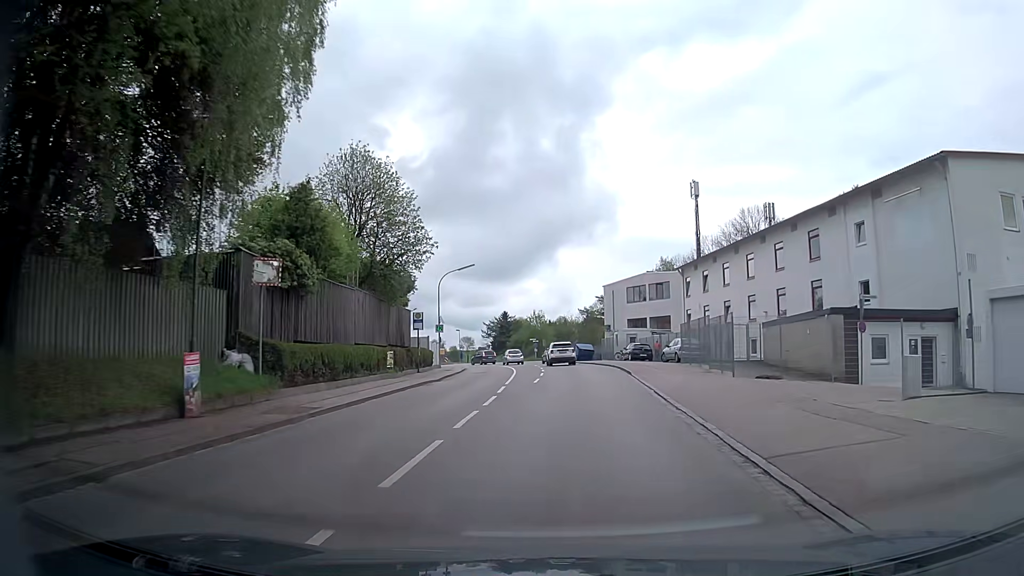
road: secondary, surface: asphalt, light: Day
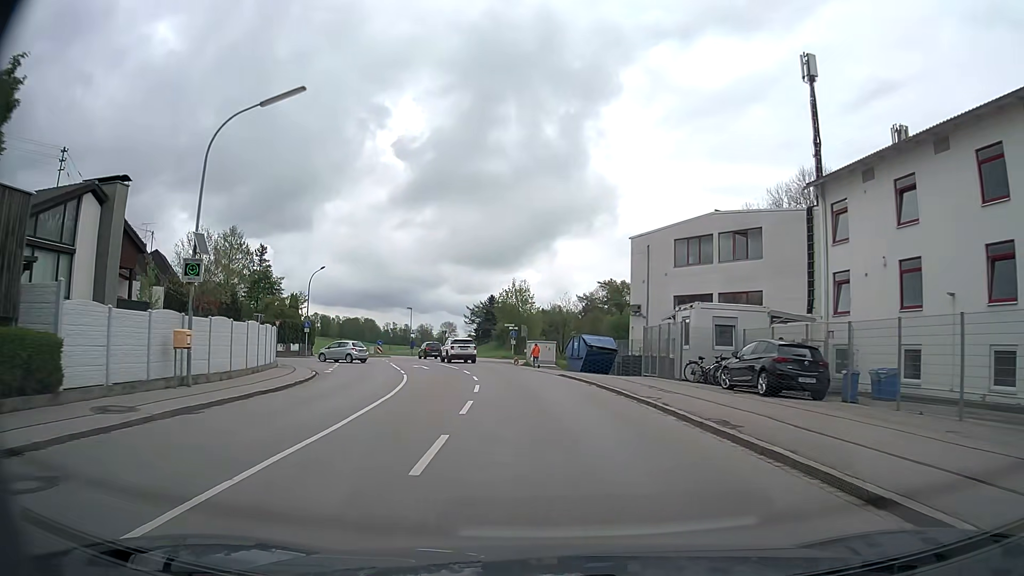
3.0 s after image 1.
(+1.2, +36.6) m; +1°
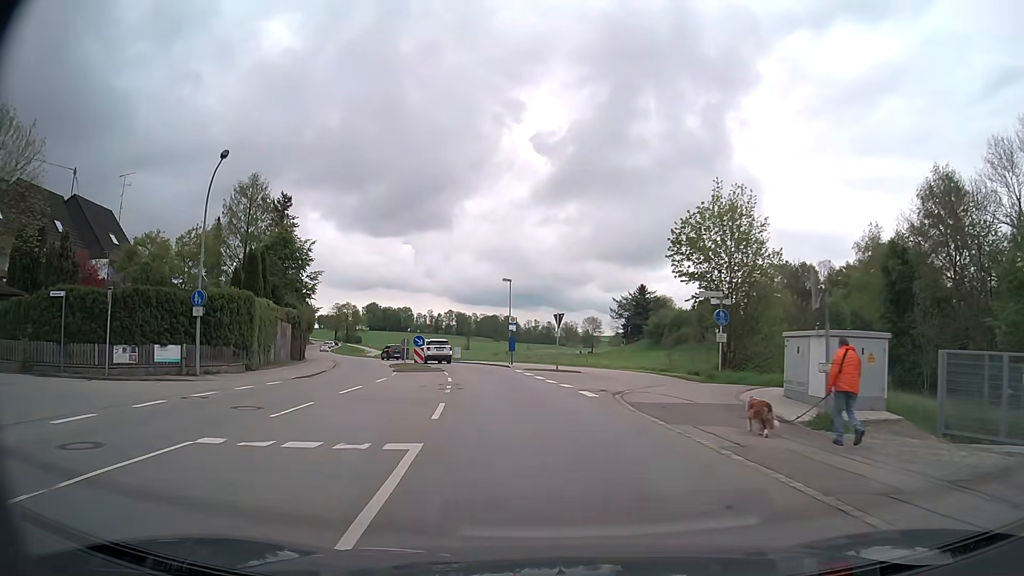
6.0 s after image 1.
(-3.5, +38.6) m; -12°
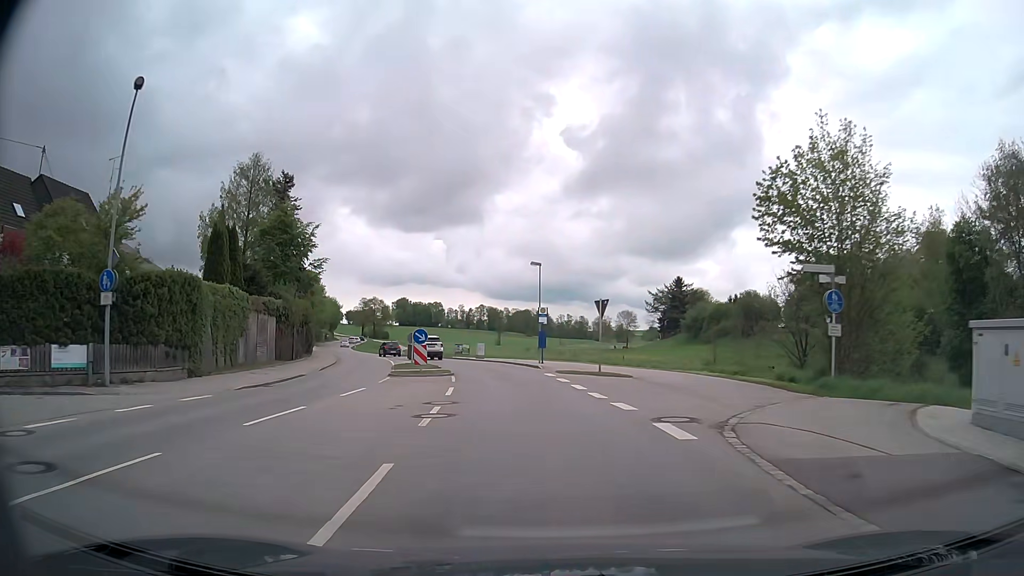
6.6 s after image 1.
(-0.1, +7.7) m; -2°
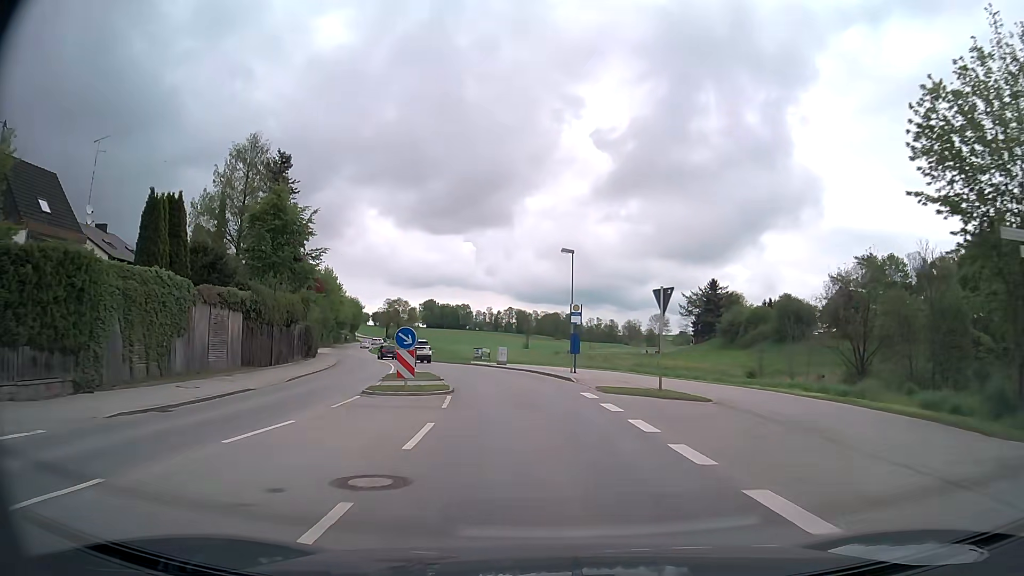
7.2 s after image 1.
(-0.2, +7.7) m; -3°
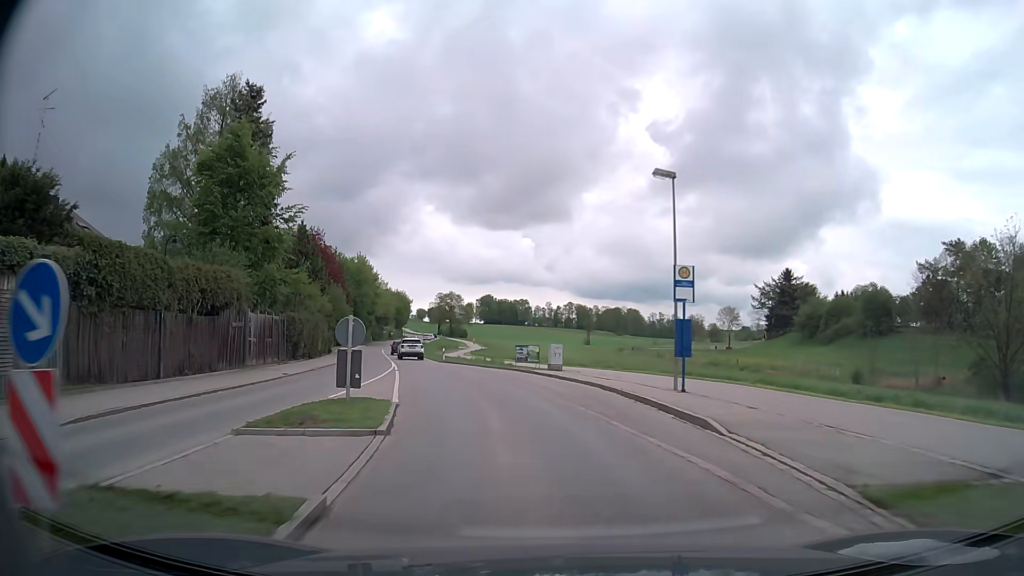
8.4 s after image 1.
(-0.5, +15.5) m; -5°
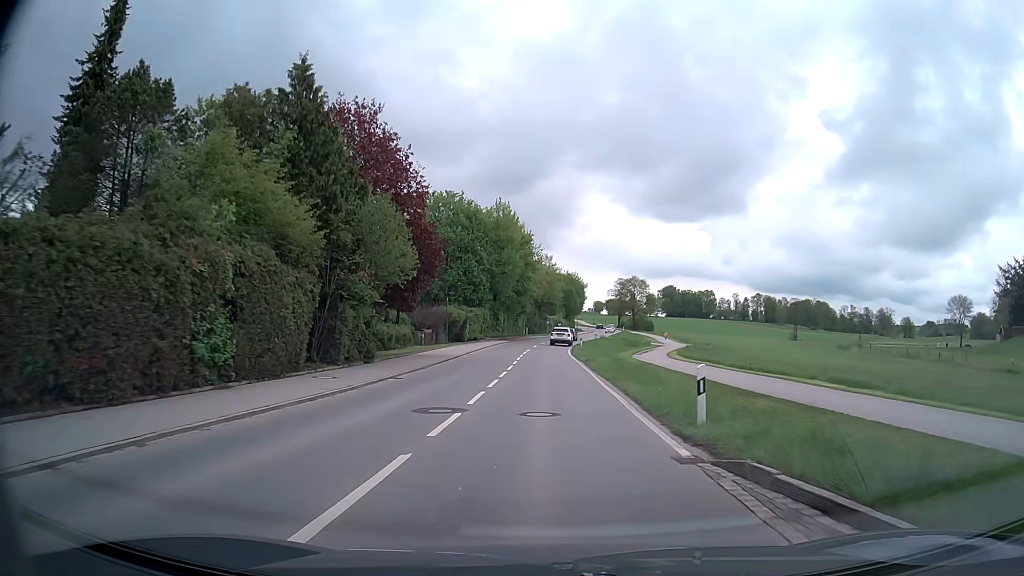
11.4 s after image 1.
(-6.9, +39.6) m; -15°
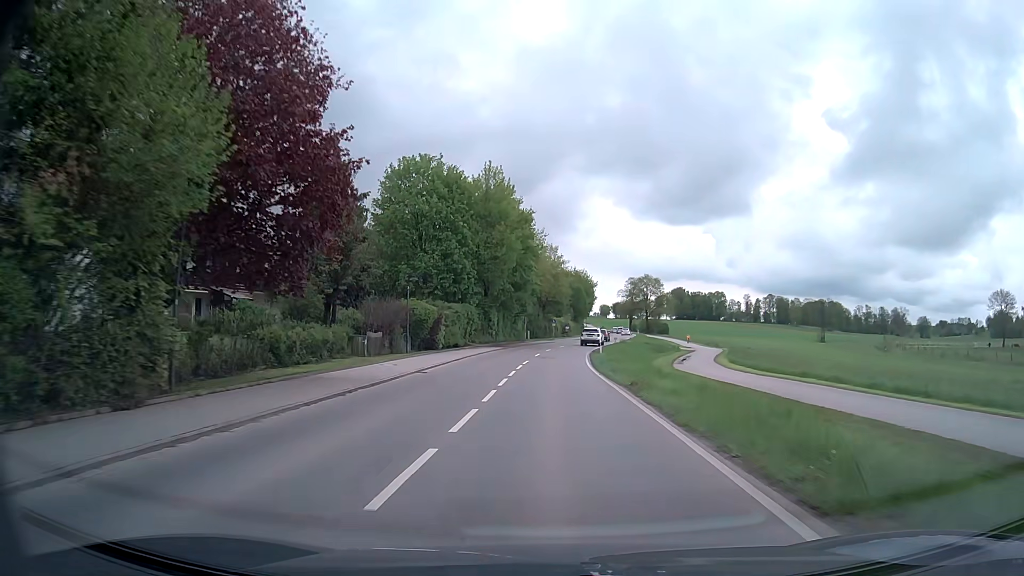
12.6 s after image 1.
(-0.1, +17.6) m; -1°
(0, +10) (0, +20) (0, +30) (+1, +40) (+2, +50) (+3, +60) (+5, +70) (+6, +80) (+8, +89) (+10, +99) m
